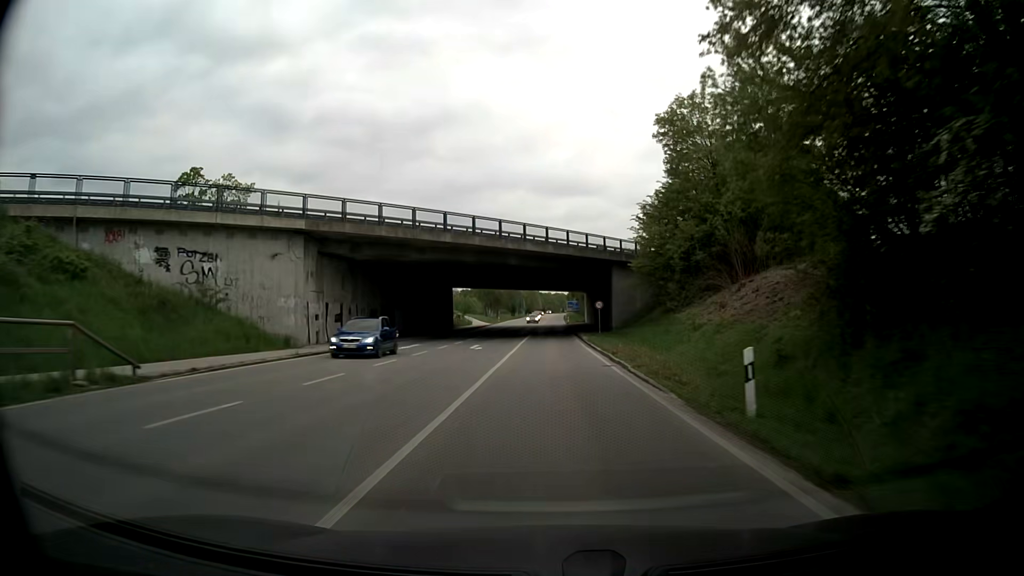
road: secondary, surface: asphalt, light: Day
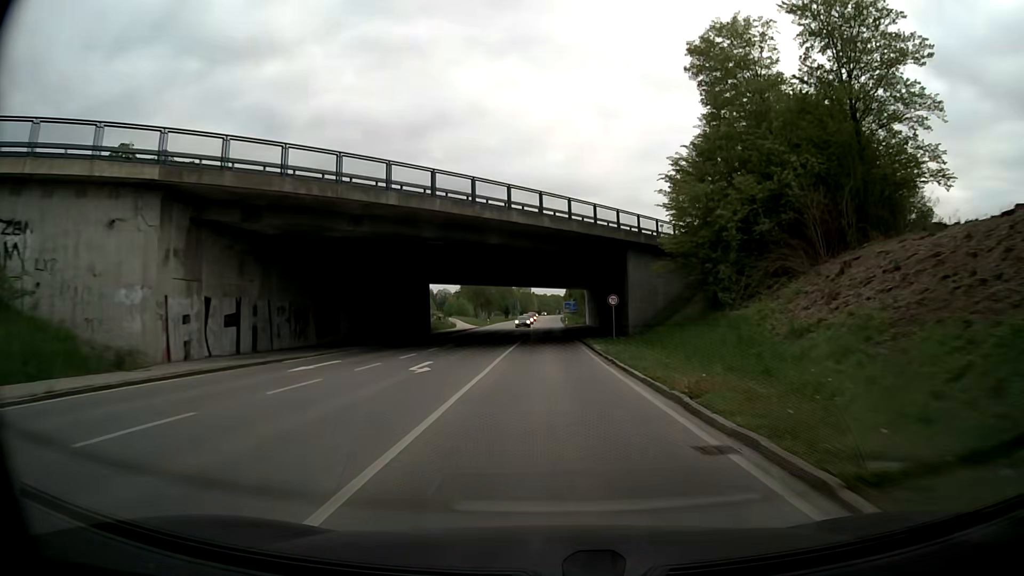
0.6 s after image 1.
(+0.1, +13.5) m; 0°
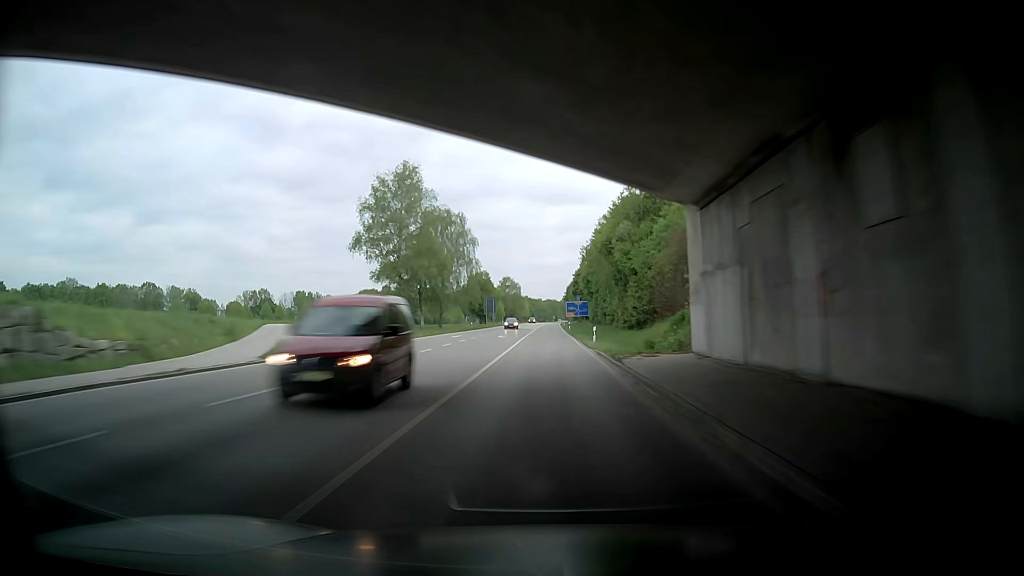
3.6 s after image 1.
(0.0, +68.6) m; -2°
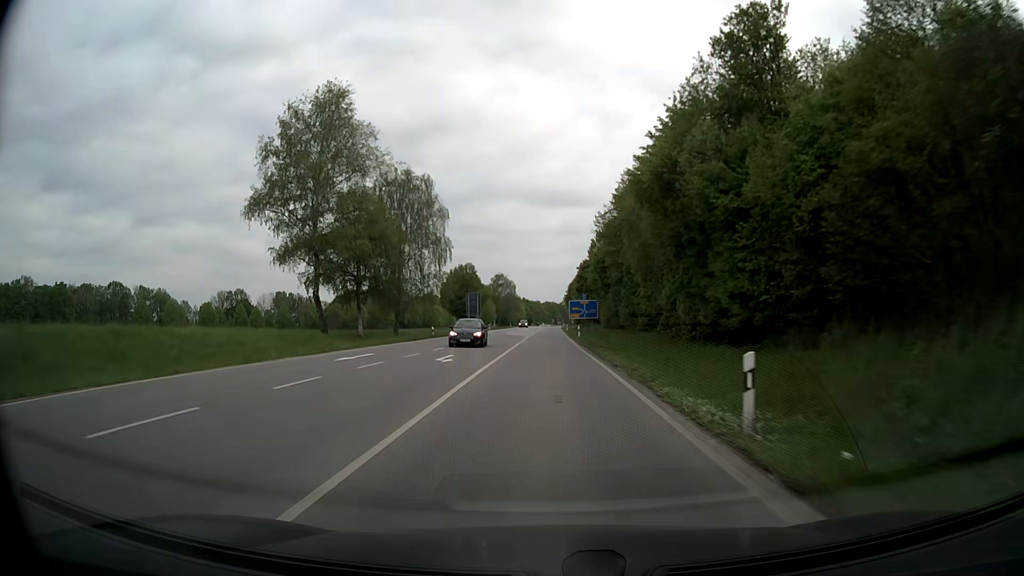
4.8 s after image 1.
(+0.5, +27.4) m; +2°
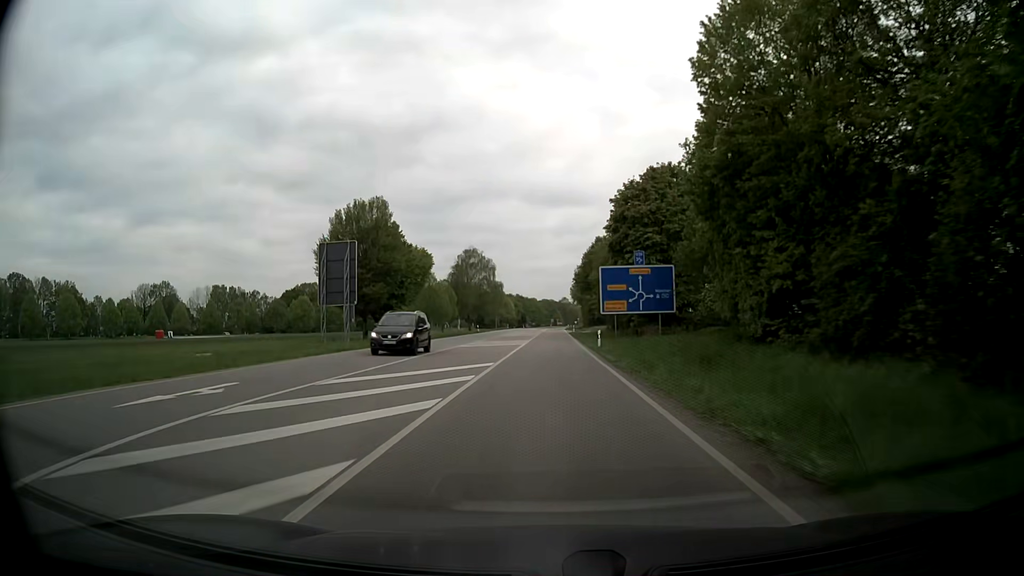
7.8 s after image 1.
(+1.0, +68.1) m; +1°
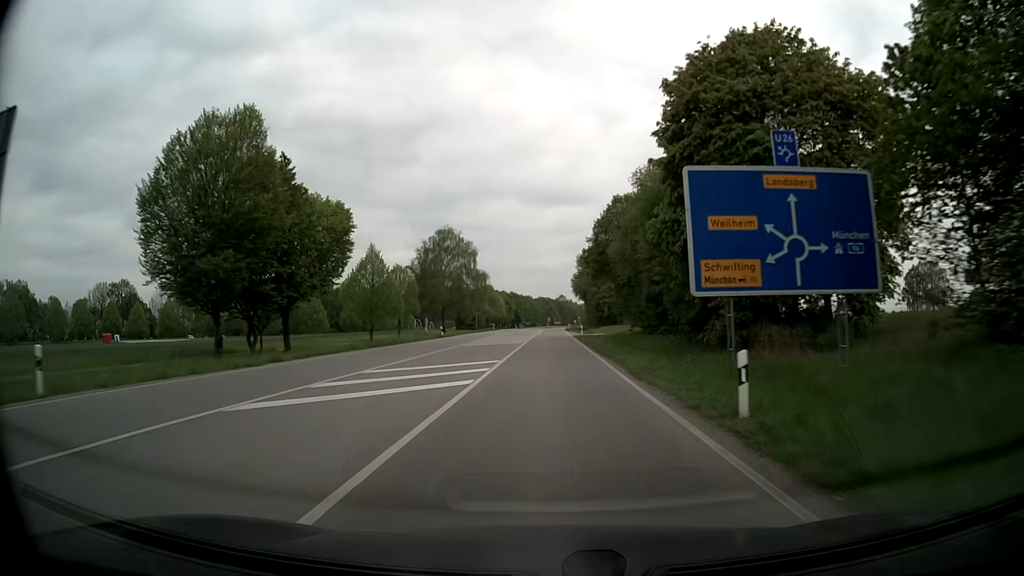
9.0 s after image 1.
(+0.1, +27.2) m; +1°
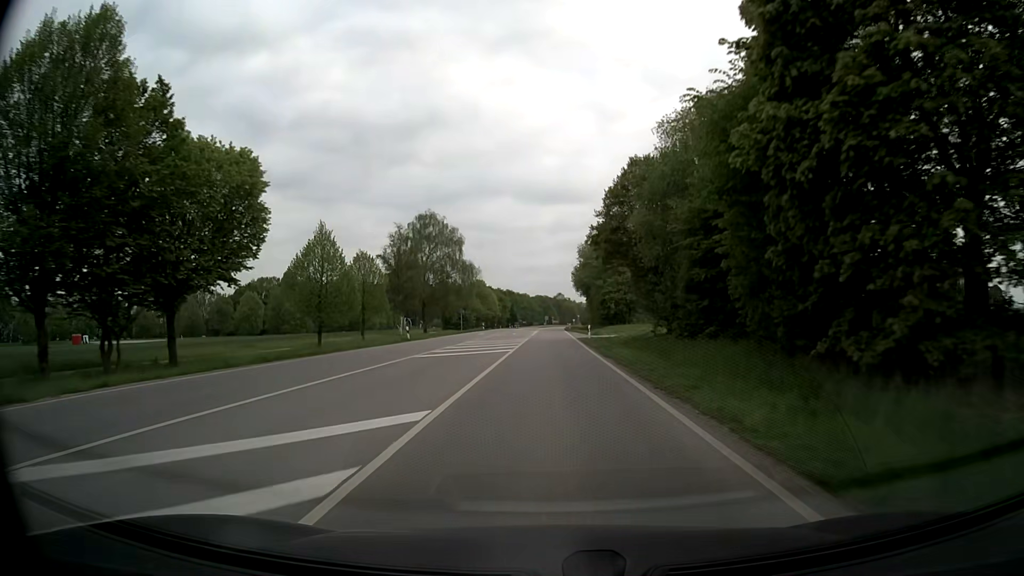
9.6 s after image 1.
(-0.1, +13.5) m; 0°
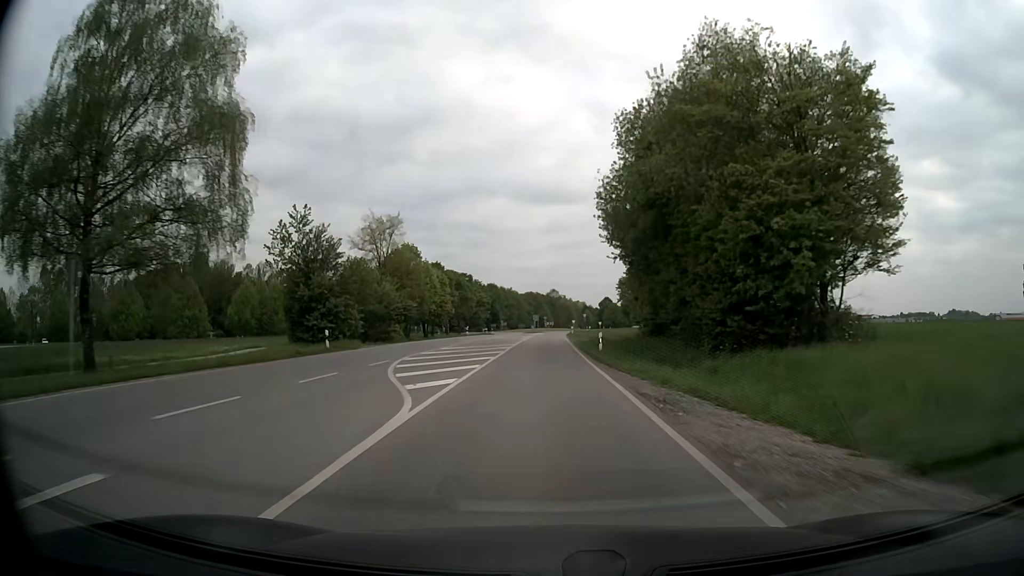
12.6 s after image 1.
(+0.4, +64.7) m; +1°
(0, +10) (0, +20) (0, +30) (0, +40) (0, +50) (0, +60) (0, +70) (0, +80) (0, +90) (+1, +100) m
